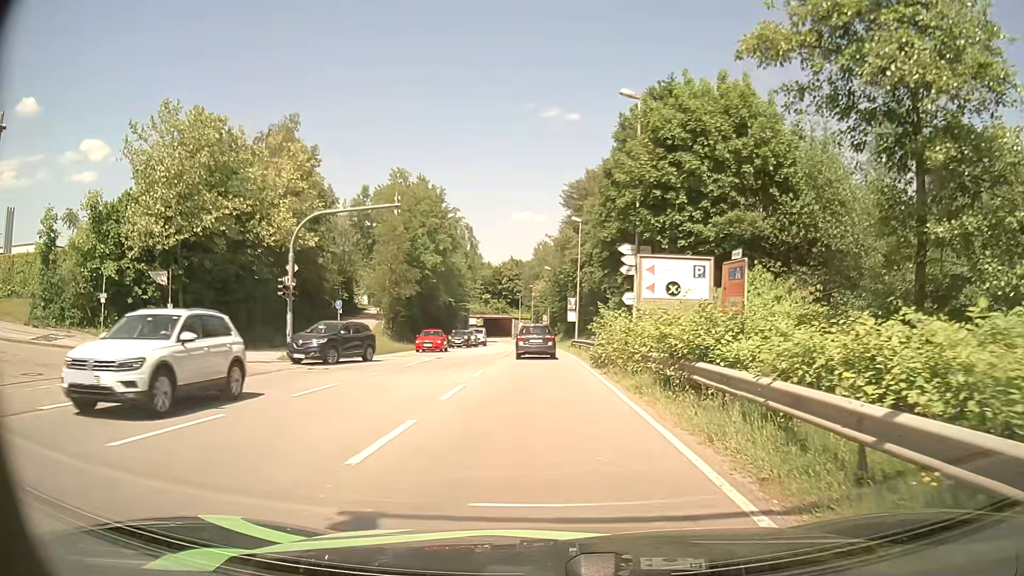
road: secondary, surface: asphalt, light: Day
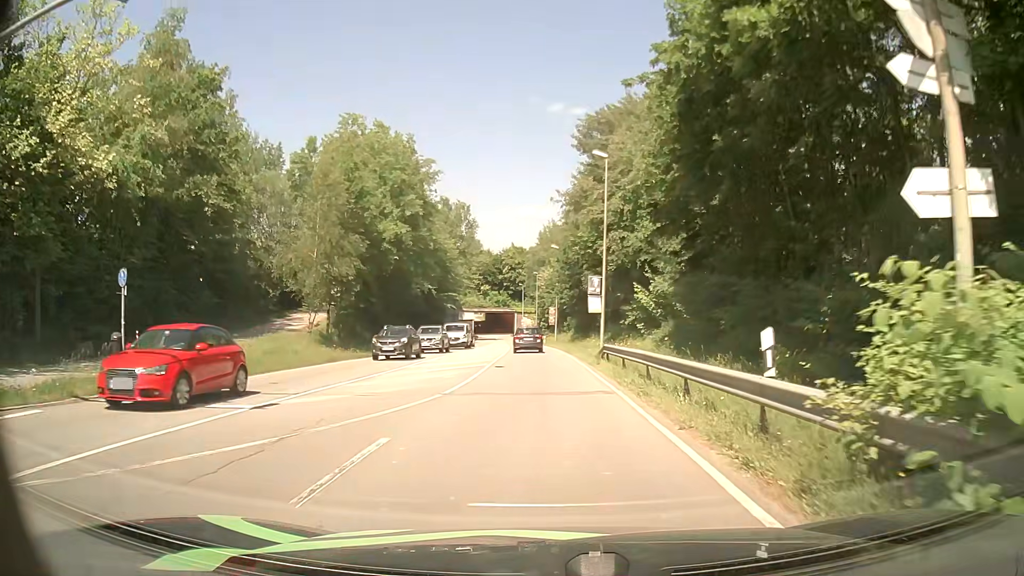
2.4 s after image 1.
(-0.2, +20.0) m; -1°
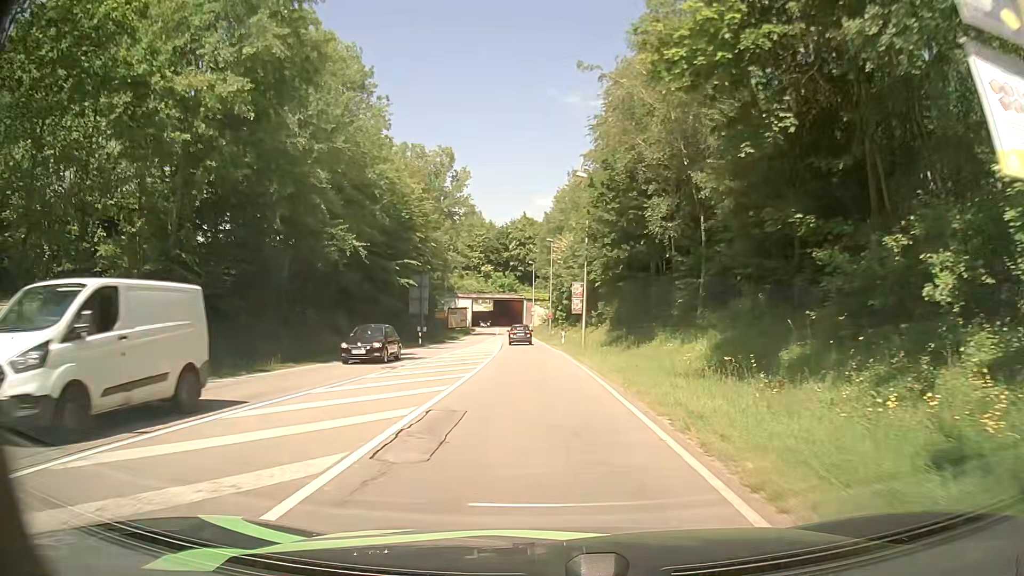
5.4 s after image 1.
(-0.4, +31.4) m; -1°
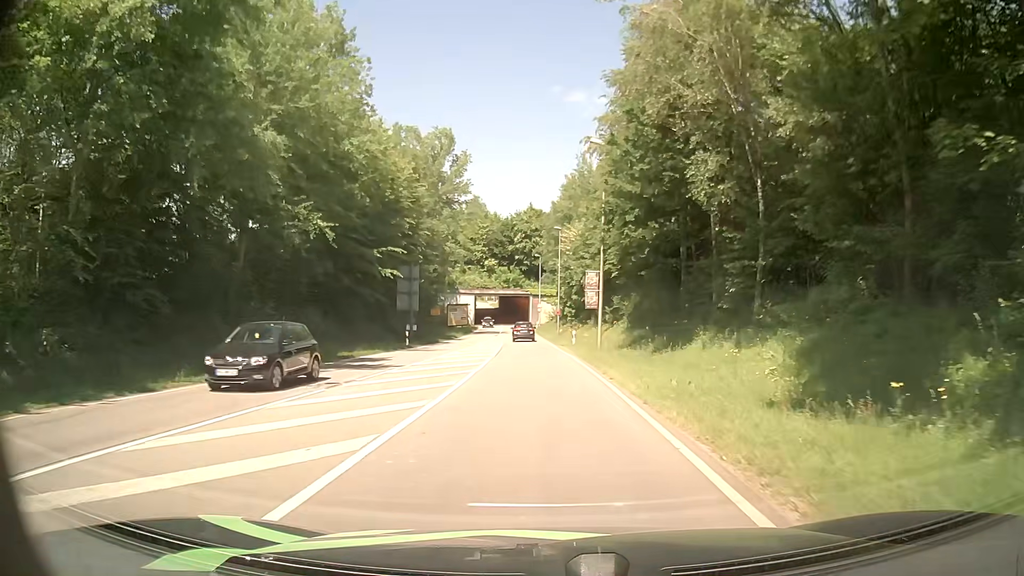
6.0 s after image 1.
(0.0, +7.1) m; 0°
